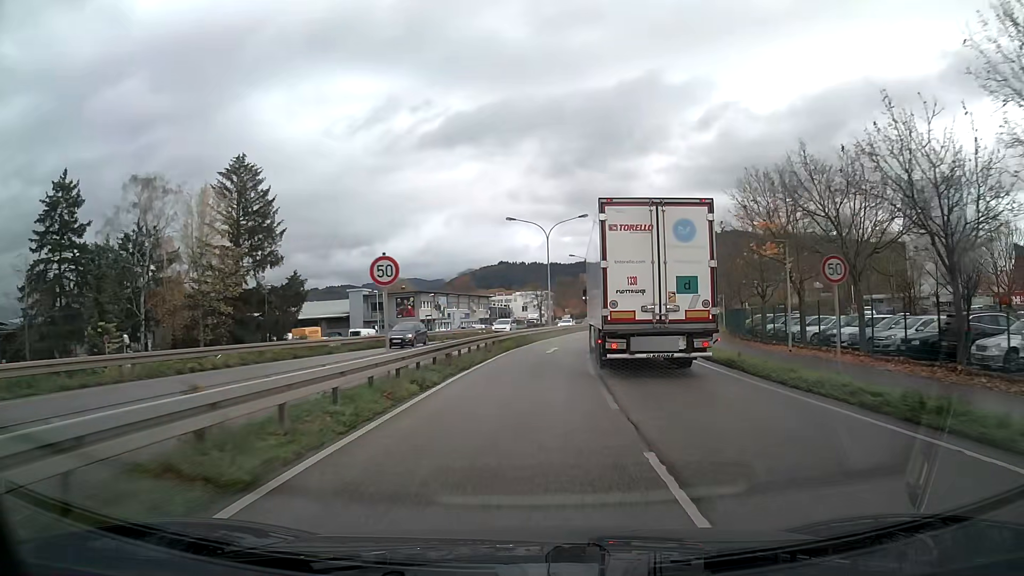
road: primary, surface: asphalt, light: Day
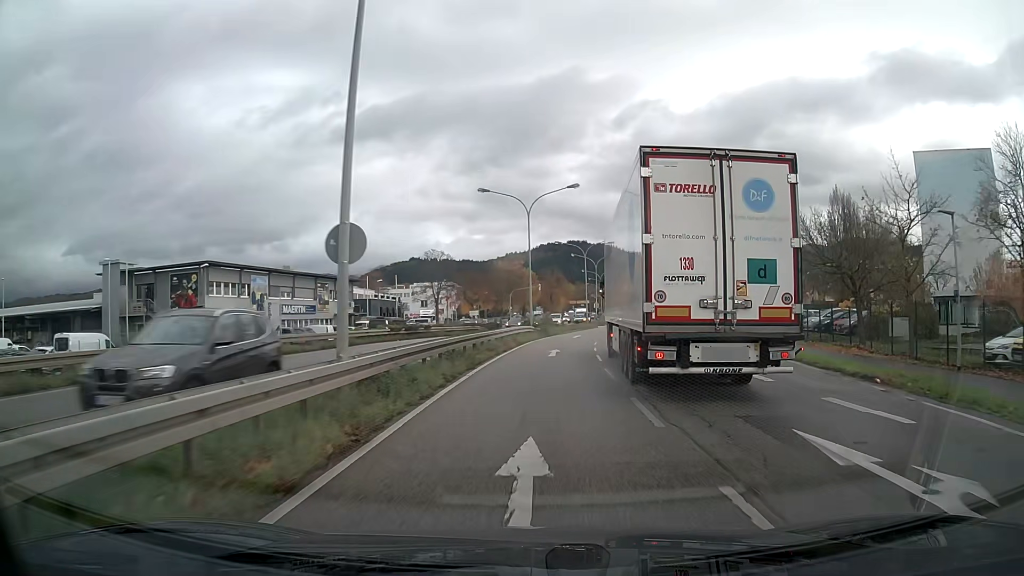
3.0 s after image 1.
(+2.7, +43.7) m; +7°
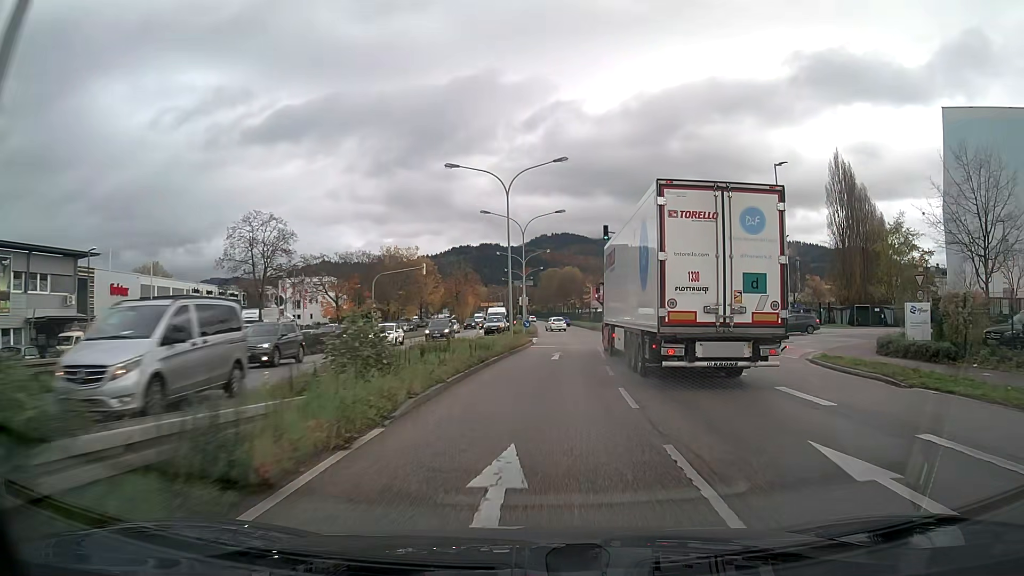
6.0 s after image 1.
(+2.5, +39.5) m; +7°
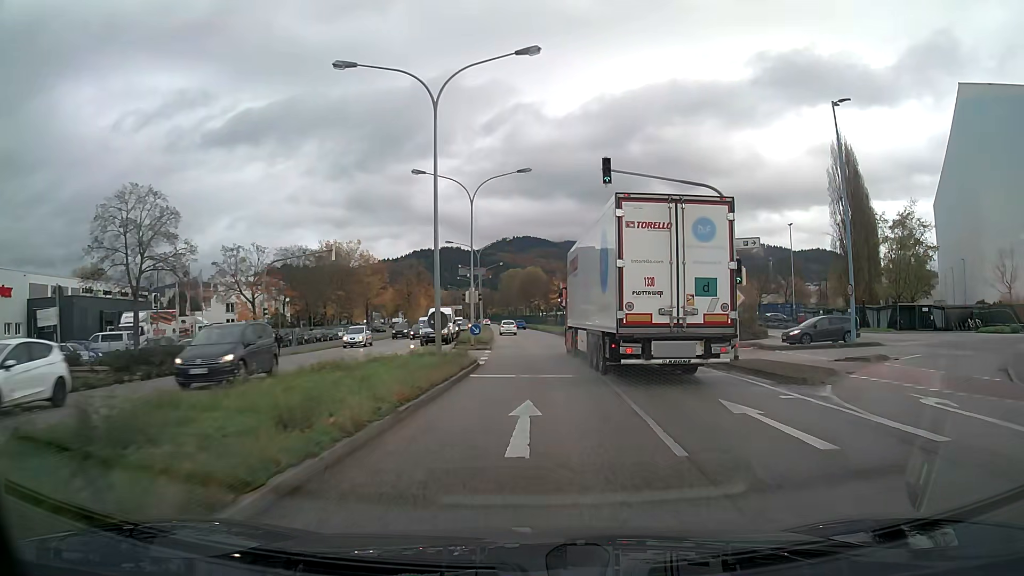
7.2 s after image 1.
(+0.4, +15.5) m; +3°
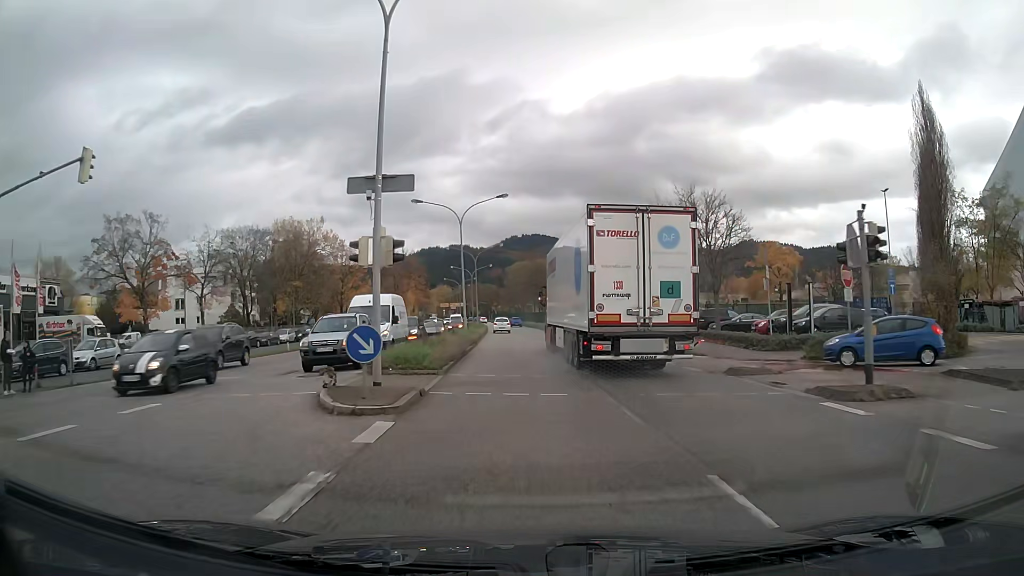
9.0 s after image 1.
(0.0, +23.0) m; -1°
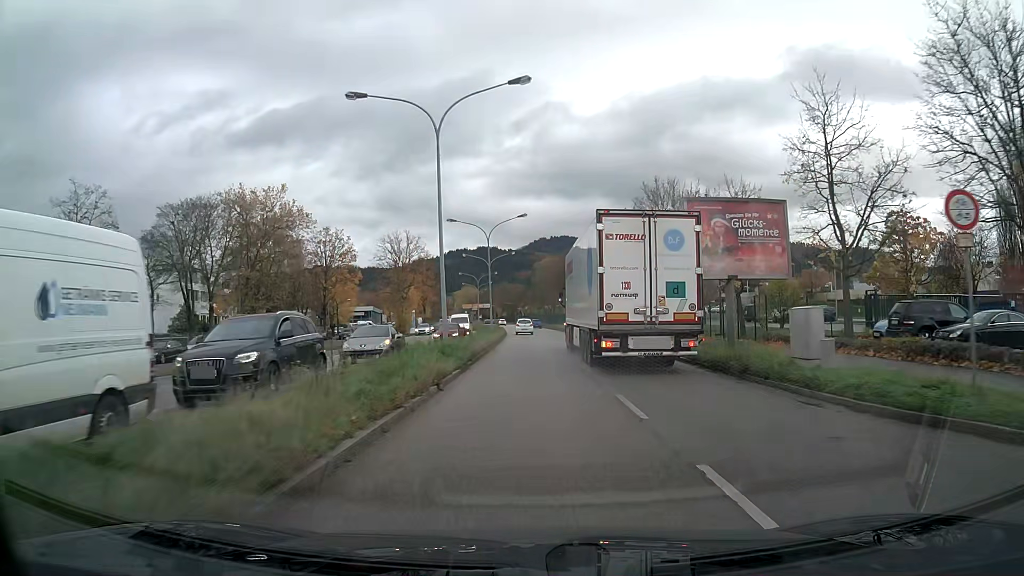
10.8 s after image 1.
(-0.5, +22.9) m; -2°
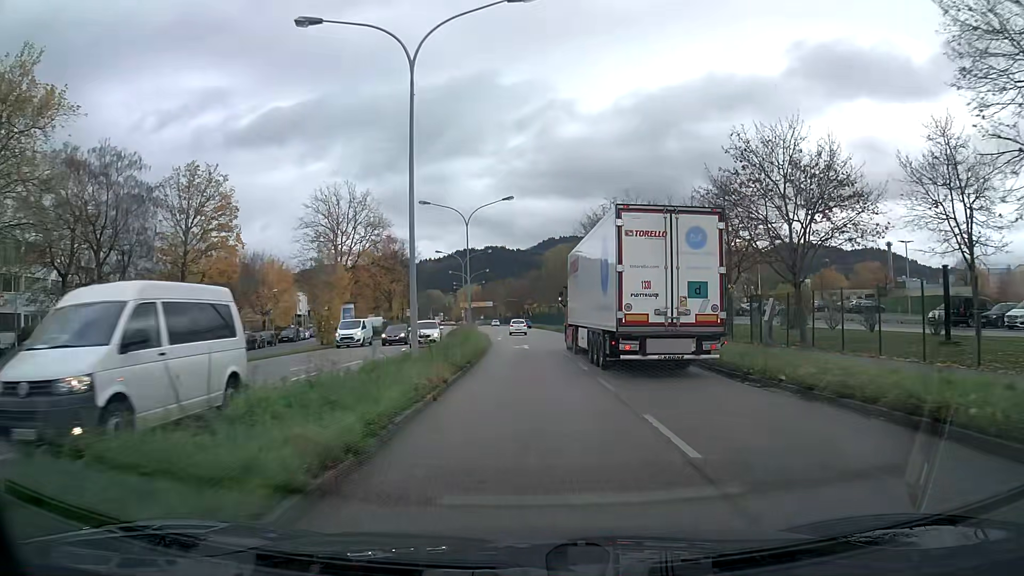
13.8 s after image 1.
(-0.3, +38.2) m; -1°
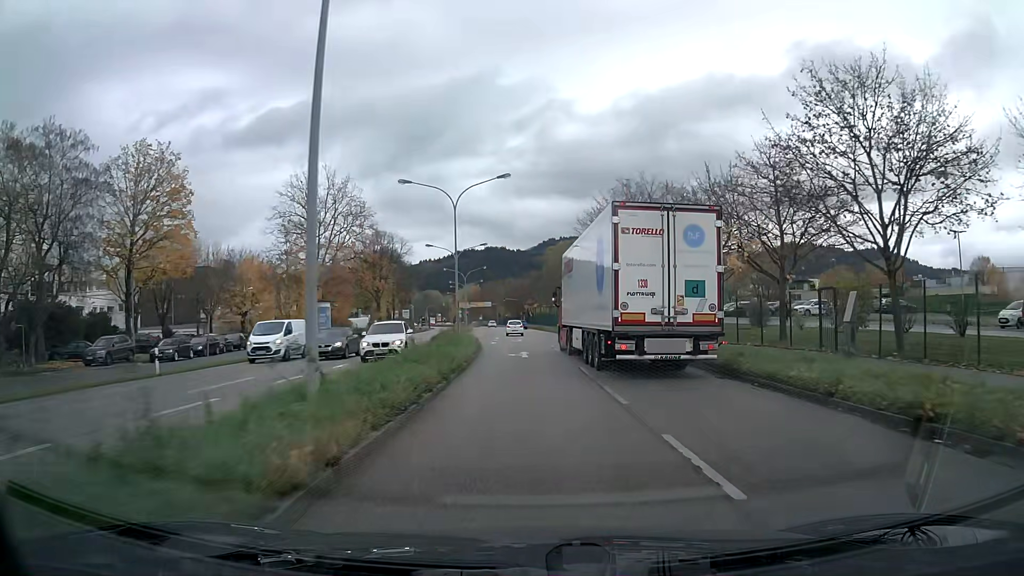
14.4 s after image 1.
(0.0, +7.5) m; 0°
